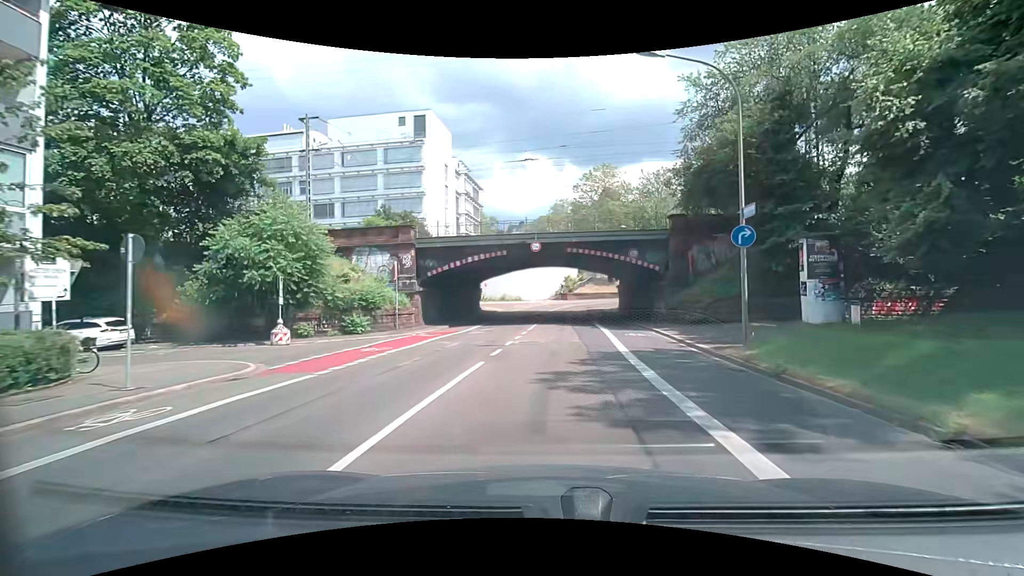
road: secondary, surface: asphalt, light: Day
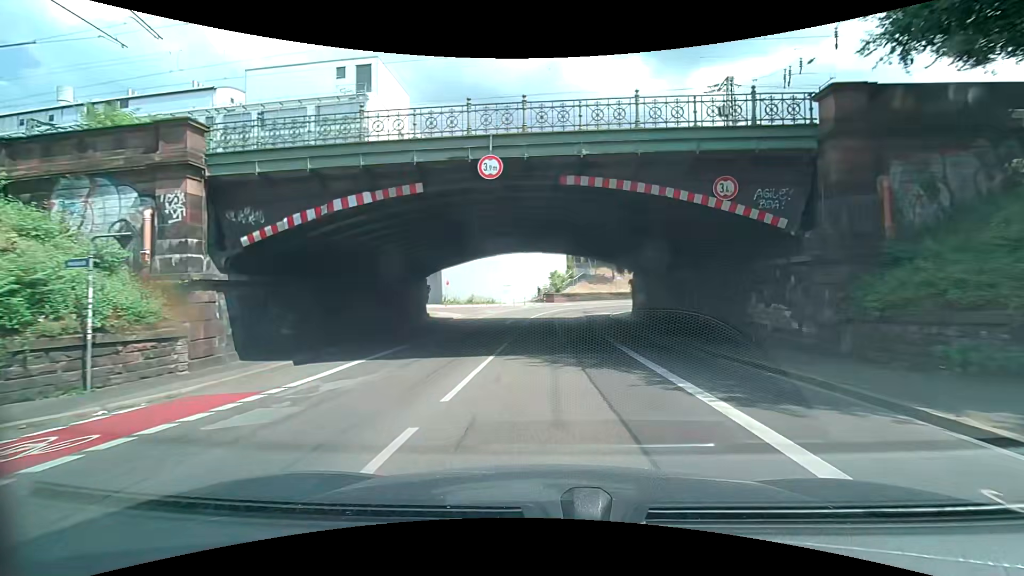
(+0.1, +17.9) m; +1°
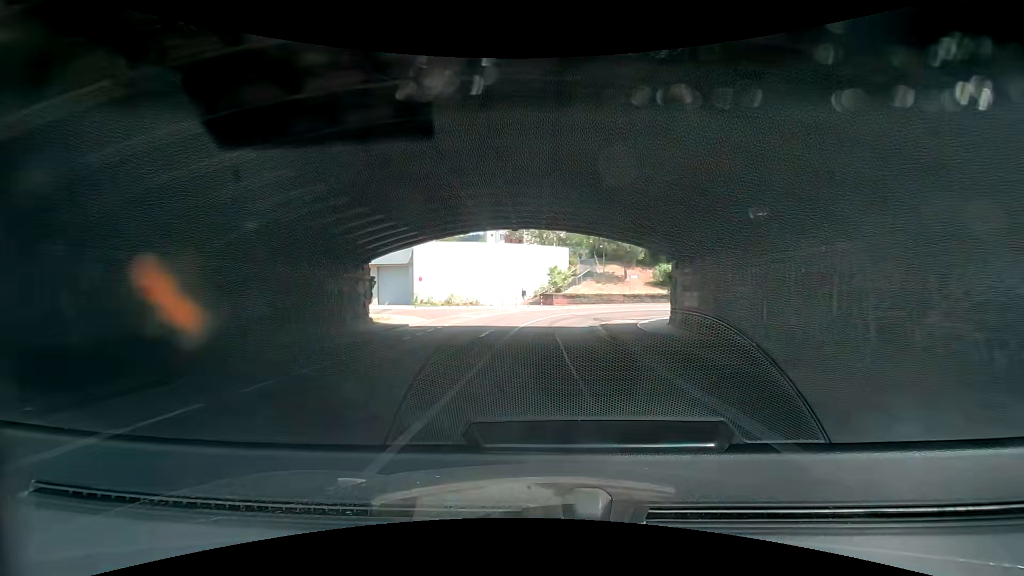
(+0.1, +11.8) m; +1°
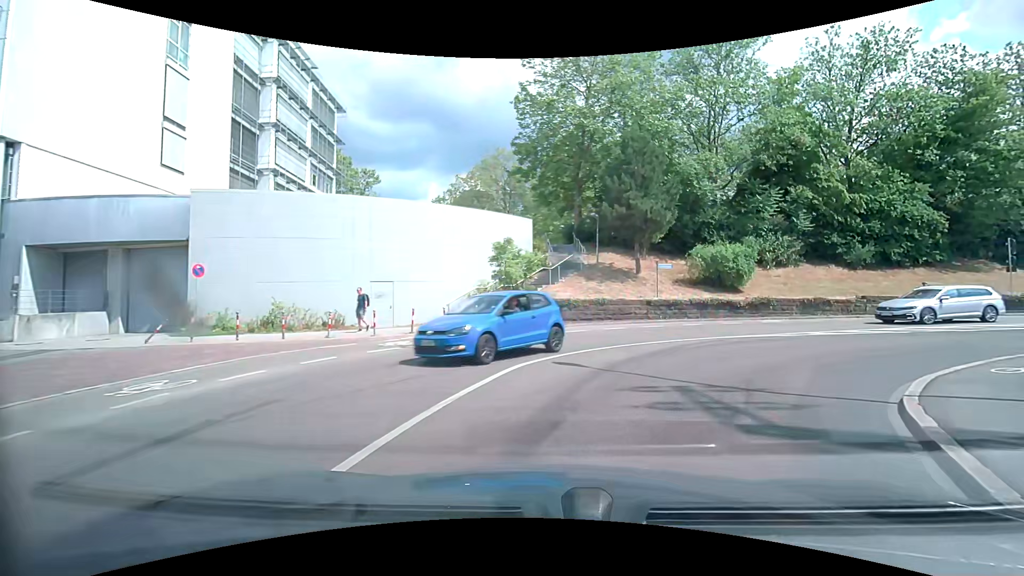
(-0.6, +25.4) m; +2°
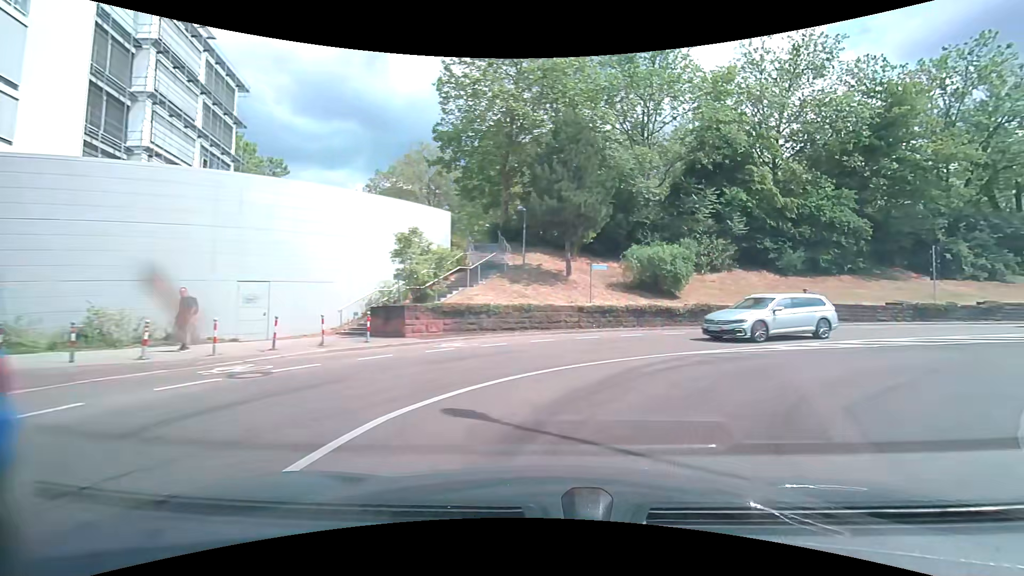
(+0.4, +4.0) m; +11°
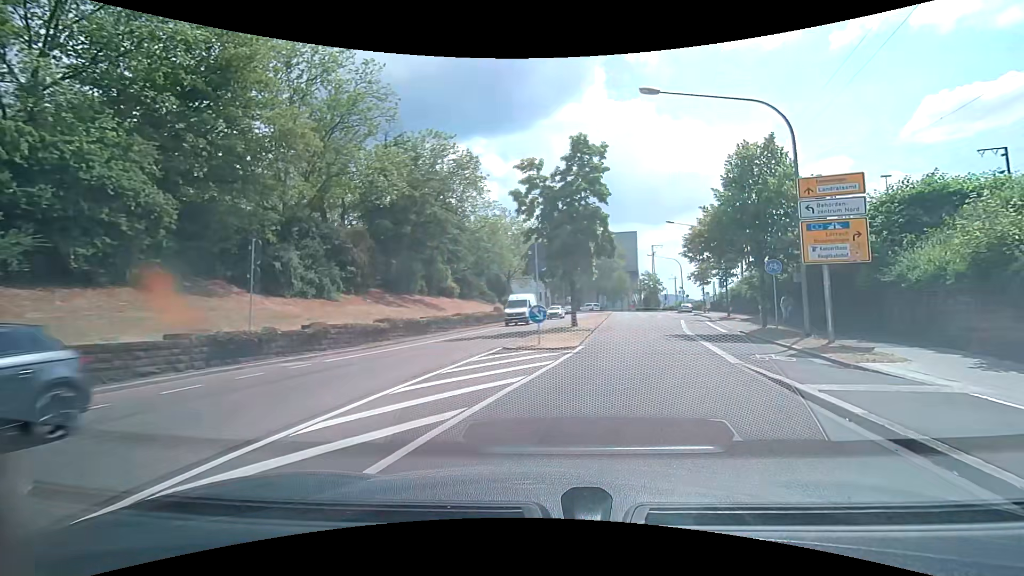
(+9.5, +13.8) m; +67°
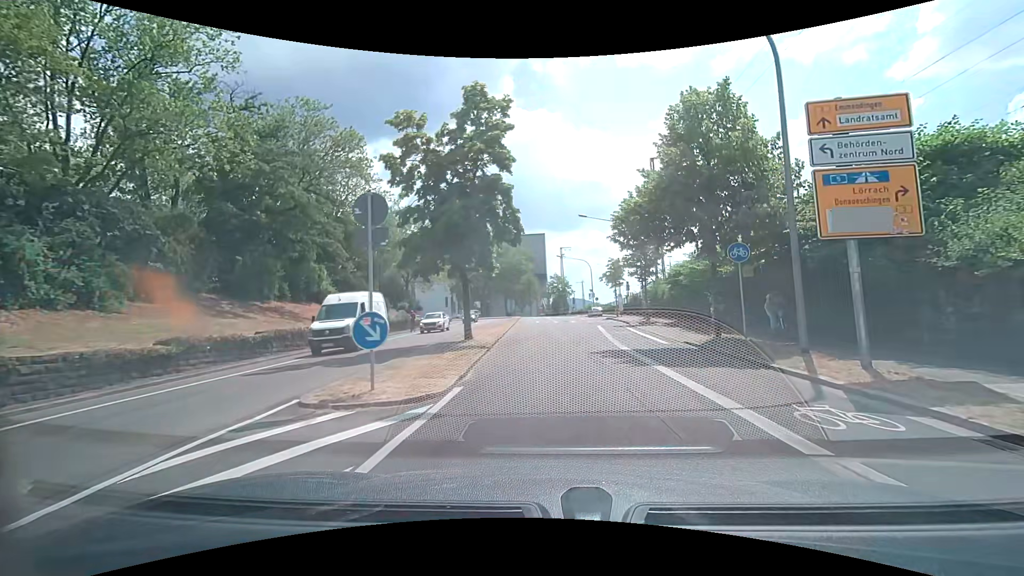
(+0.7, +7.6) m; +9°
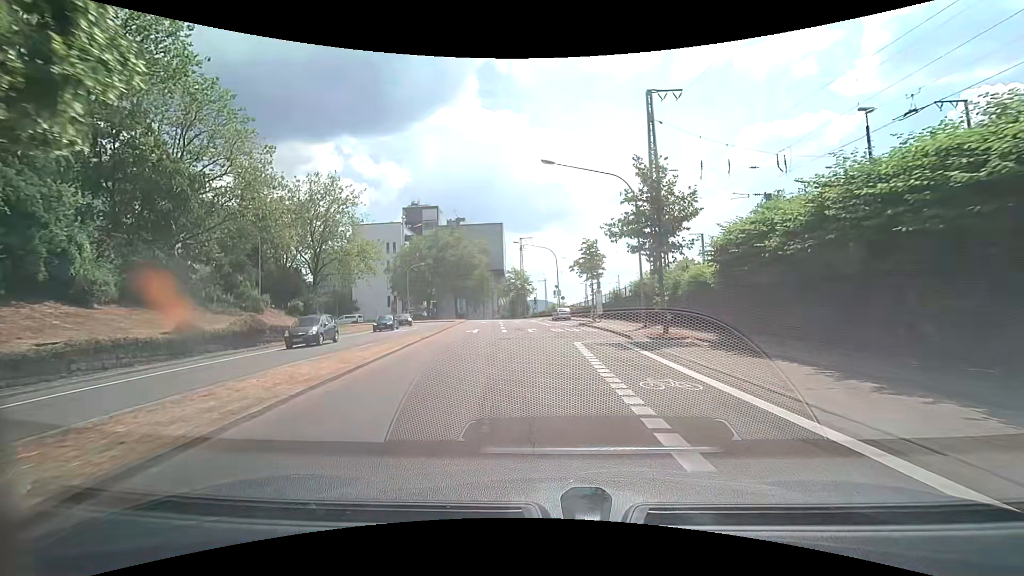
(+1.2, +18.0) m; +5°
(0, +10) (0, +20) (-1, +30) (-2, +40) (-3, +50) (-3, +60) (-4, +70) (-6, +80) (-11, +88) (-17, +96) m
